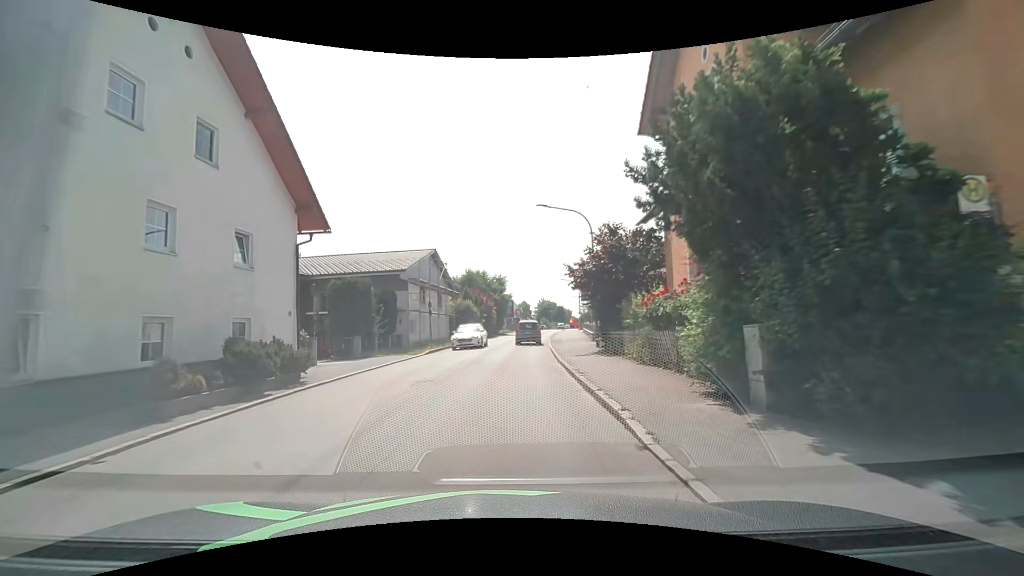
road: unclassified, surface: asphalt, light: Day
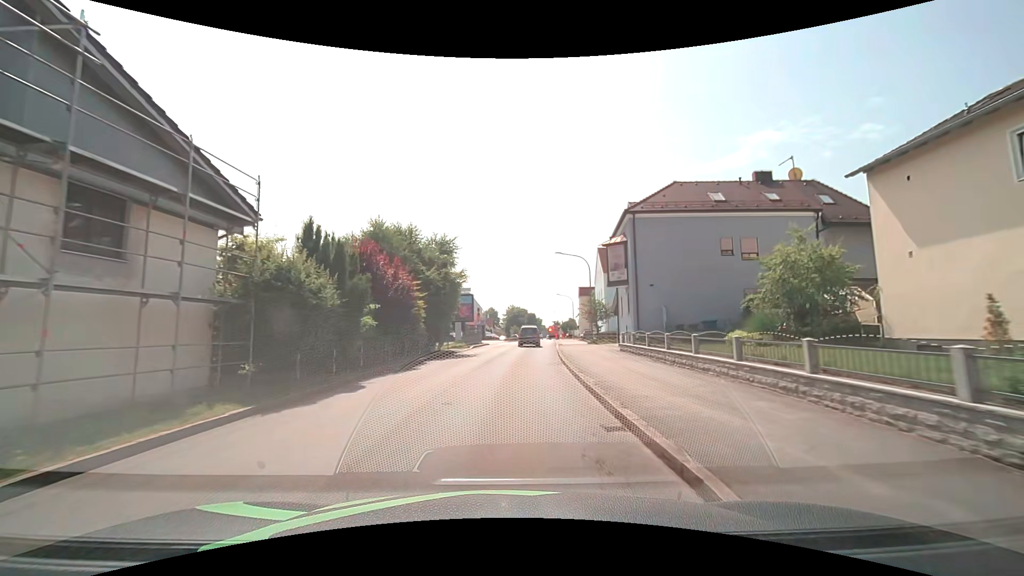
(+1.5, +32.4) m; +5°
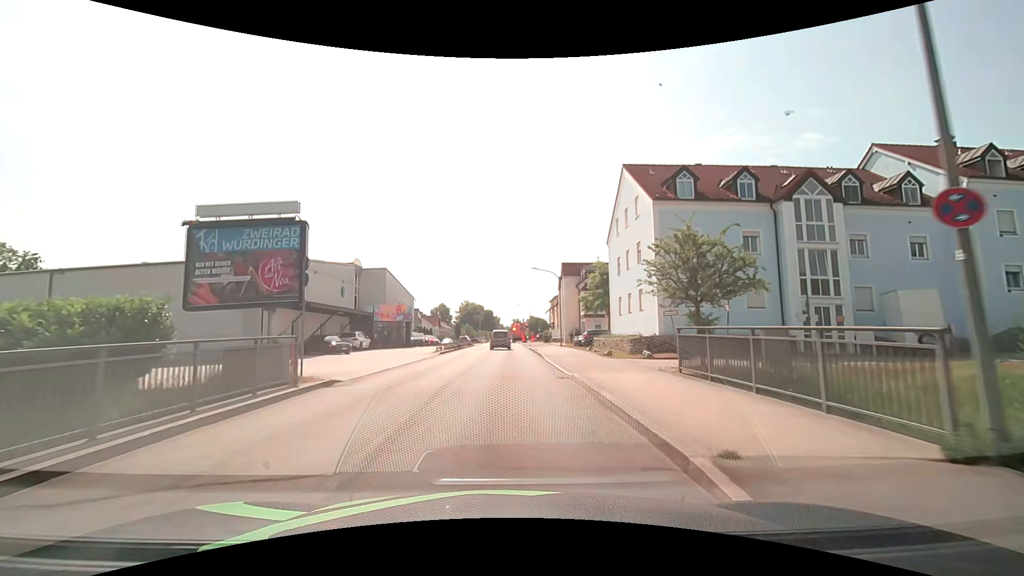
(+1.5, +35.1) m; +5°
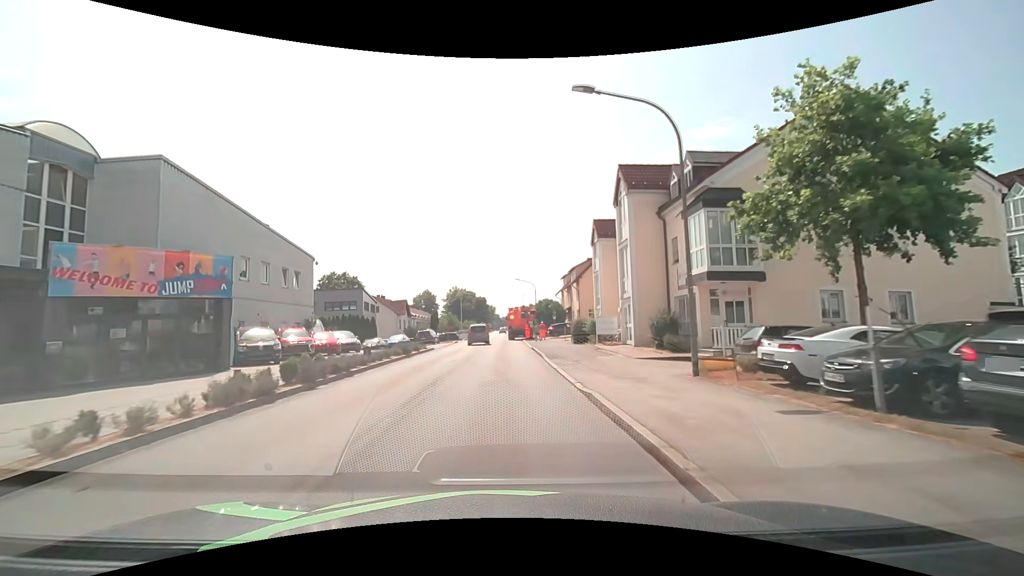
(+0.3, +34.8) m; 0°
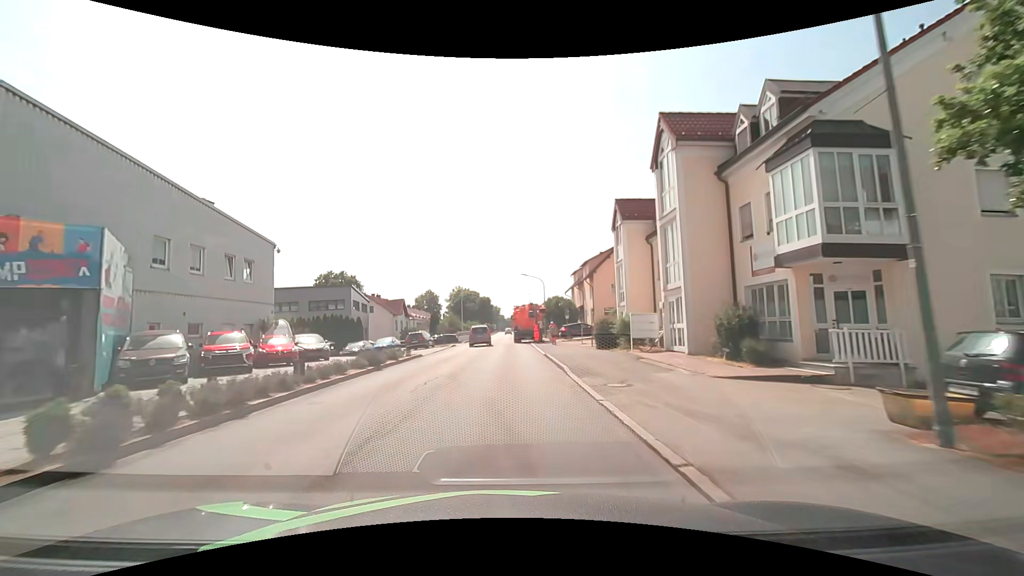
(0.0, +6.8) m; 0°
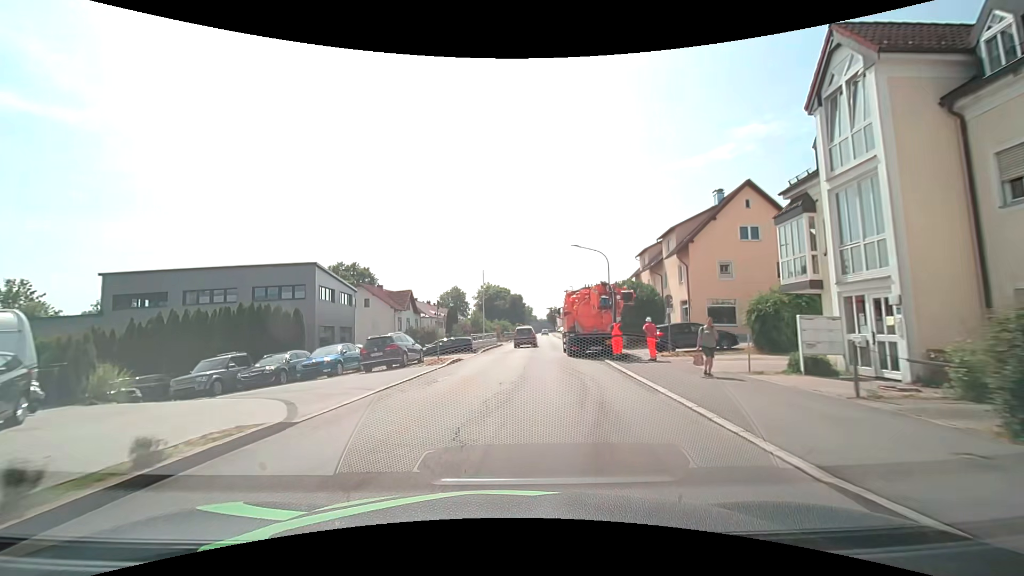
(-0.7, +20.1) m; -3°
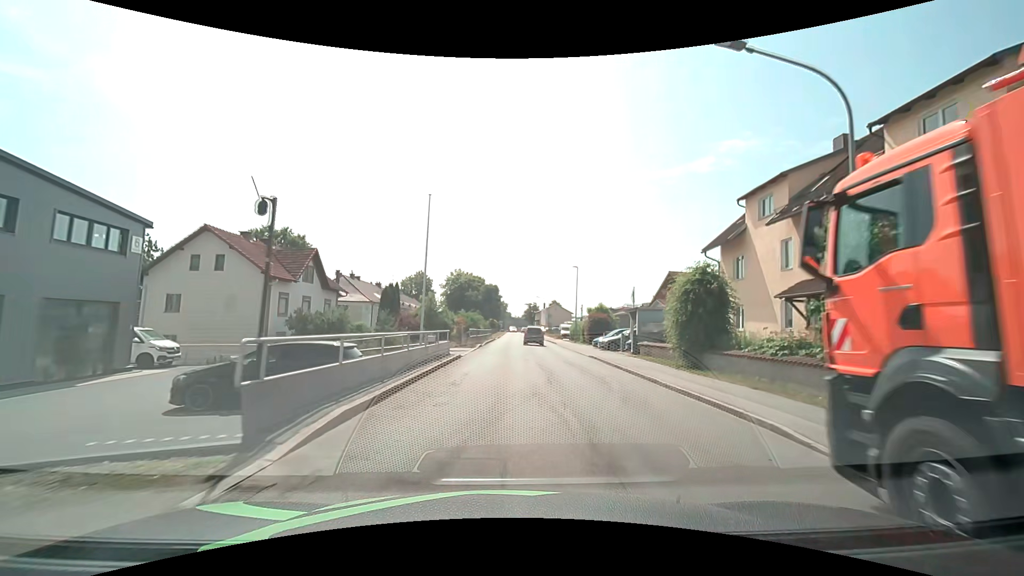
(-0.2, +26.3) m; +2°
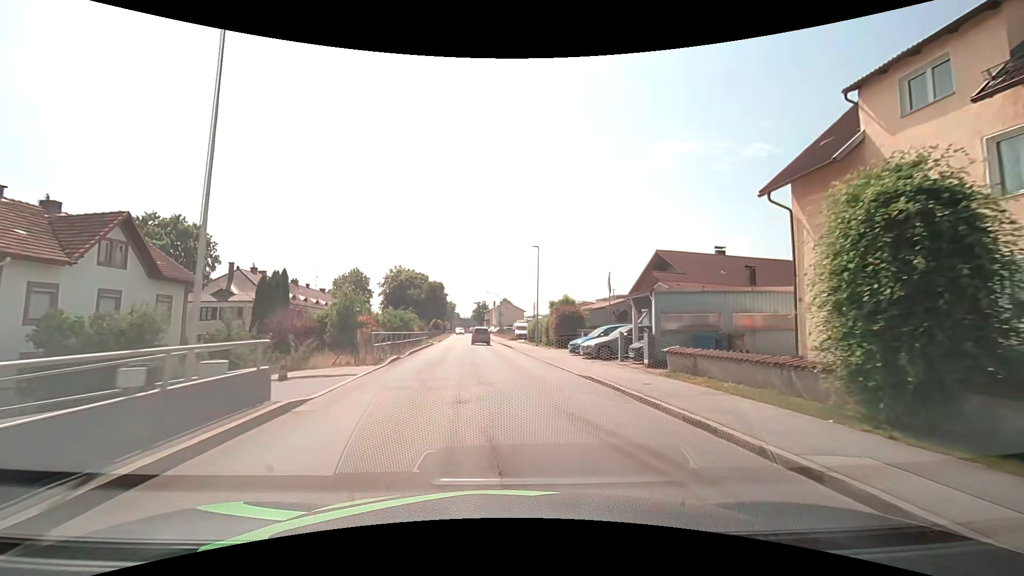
(+0.7, +12.8) m; +7°
(0, +10) (0, +20) (-1, +30) (-2, +40) (-3, +50) (-4, +60) (-5, +70) (-6, +80) (-7, +90) (-8, +100) m
